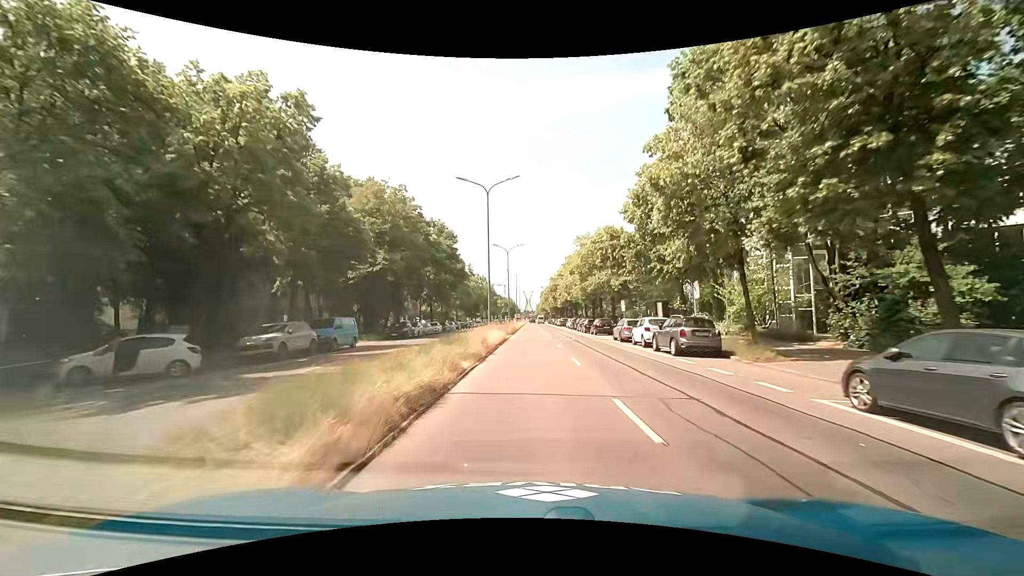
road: primary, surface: asphalt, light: Day
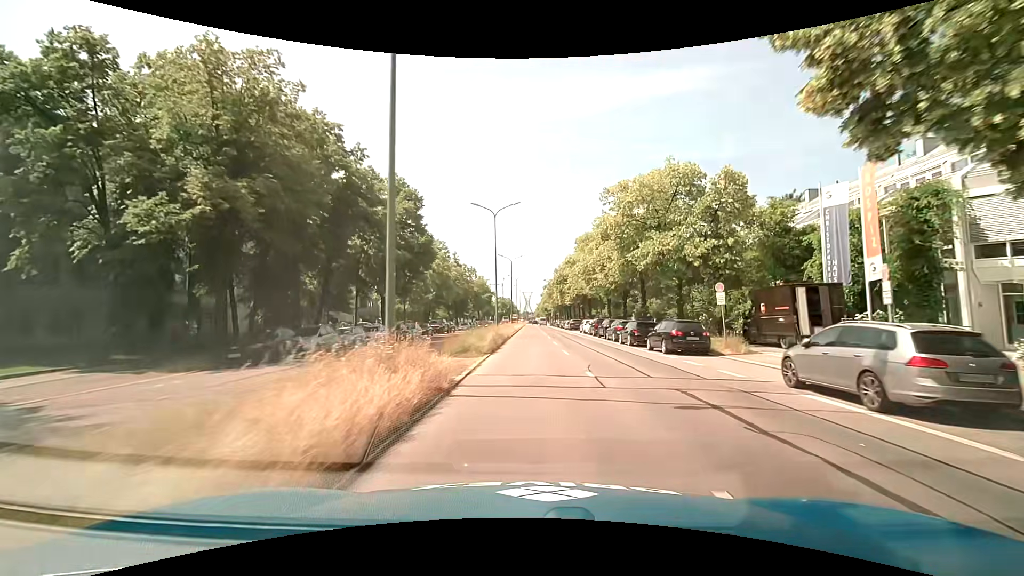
(0.0, +22.9) m; +1°
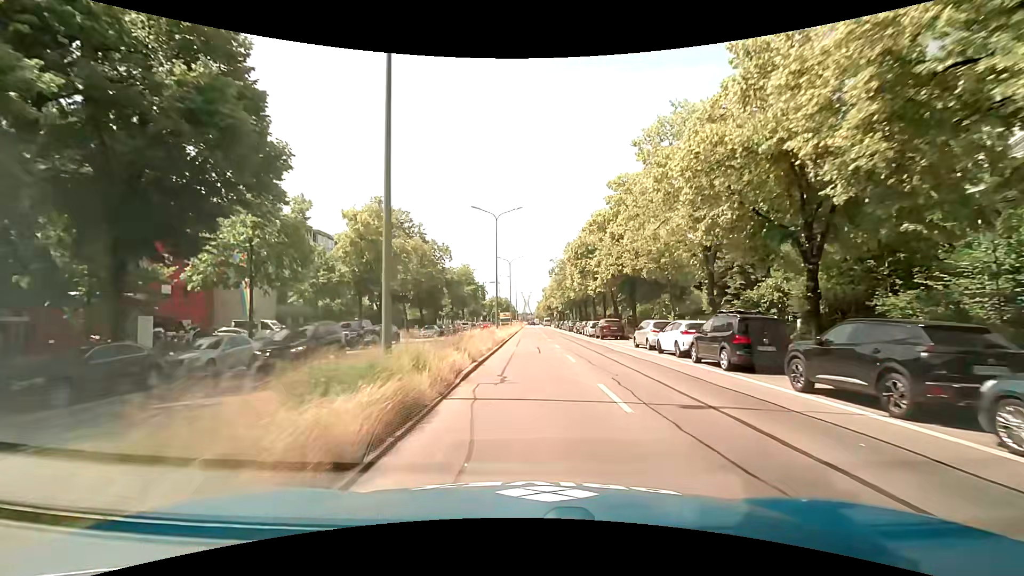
(-0.3, +30.4) m; 0°
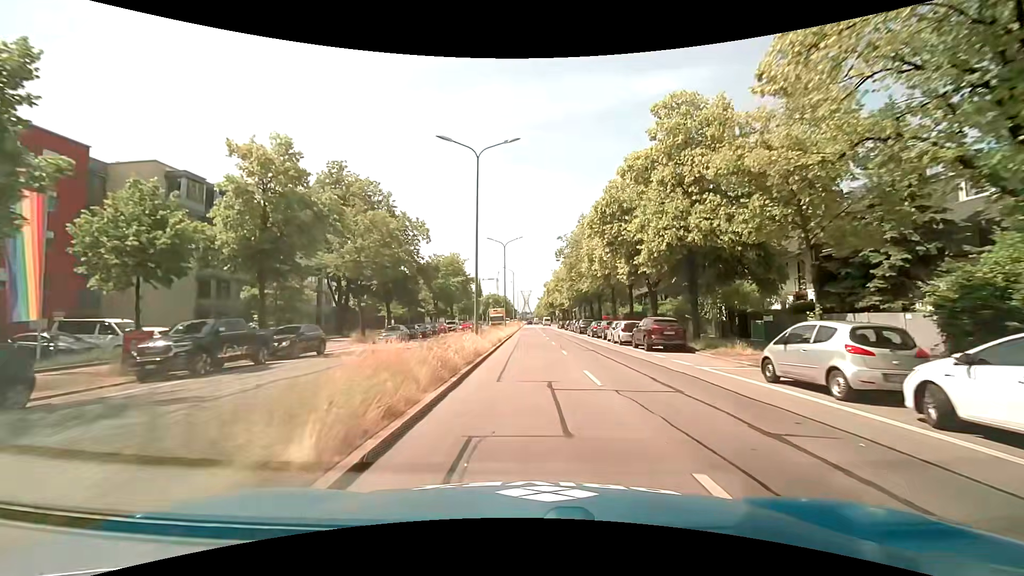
(-0.1, +15.2) m; 0°
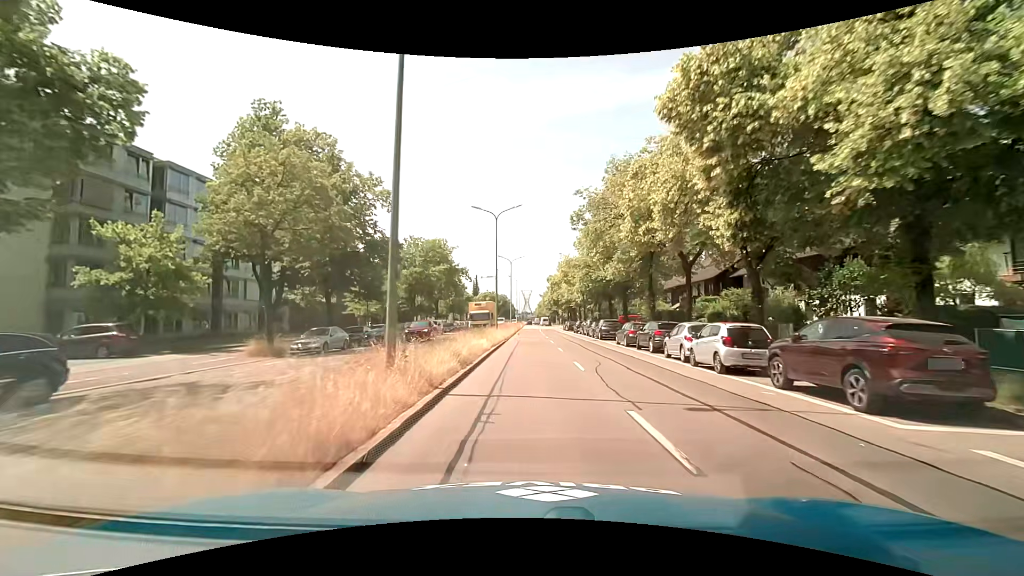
(0.0, +15.2) m; 0°
(0, +10) (0, +20) (0, +30) (0, +40) (0, +50) (0, +60) (0, +70) (0, +80) (0, +90) (+1, +100) m
